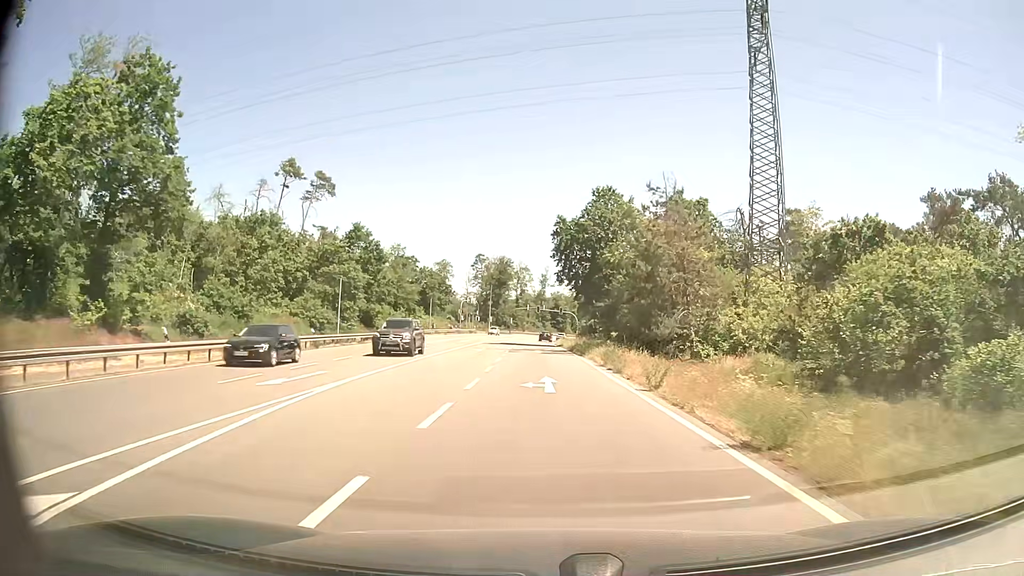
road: primary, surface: asphalt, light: Day
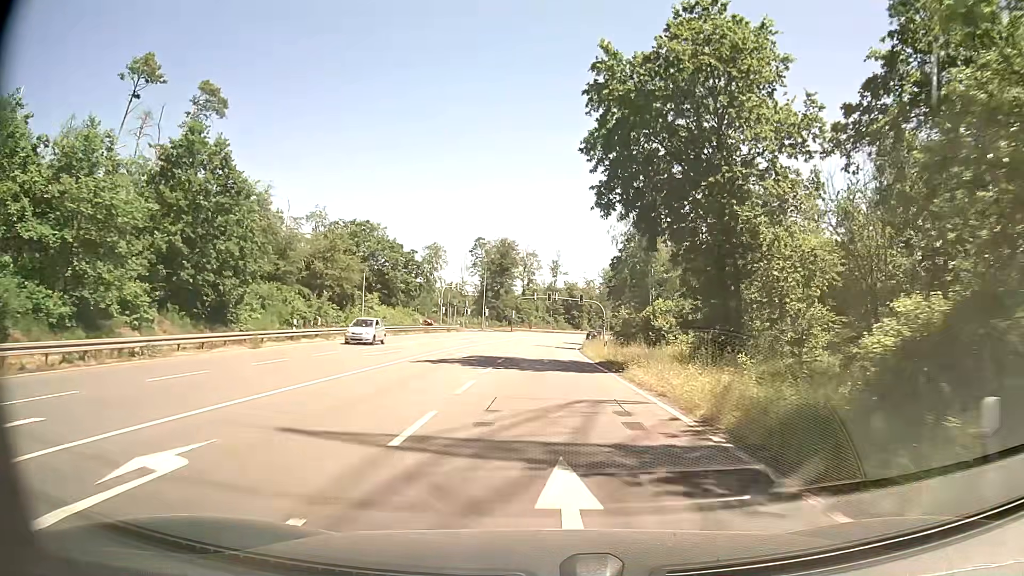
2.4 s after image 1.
(-0.5, +37.5) m; -1°
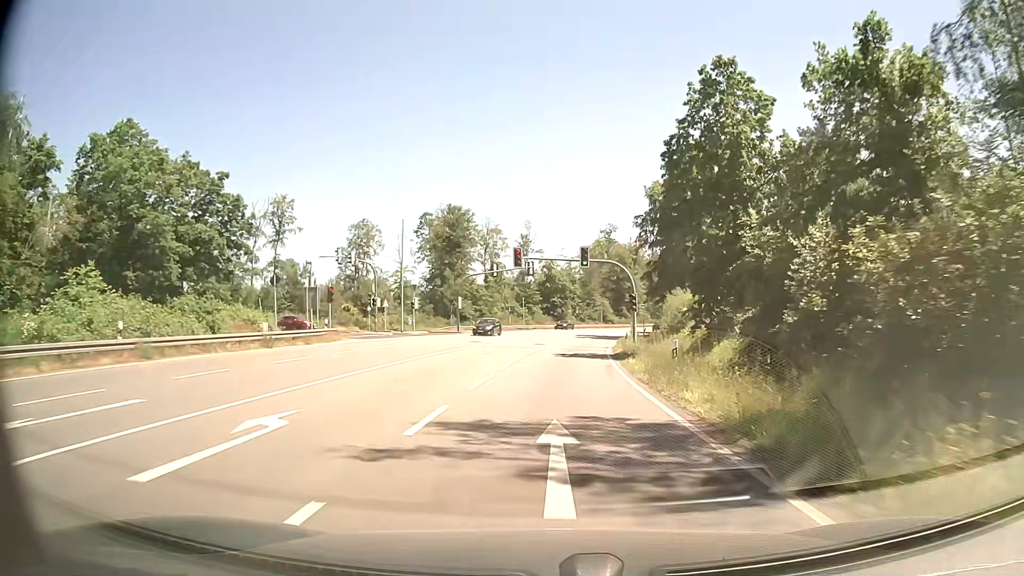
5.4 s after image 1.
(+0.5, +47.2) m; +3°
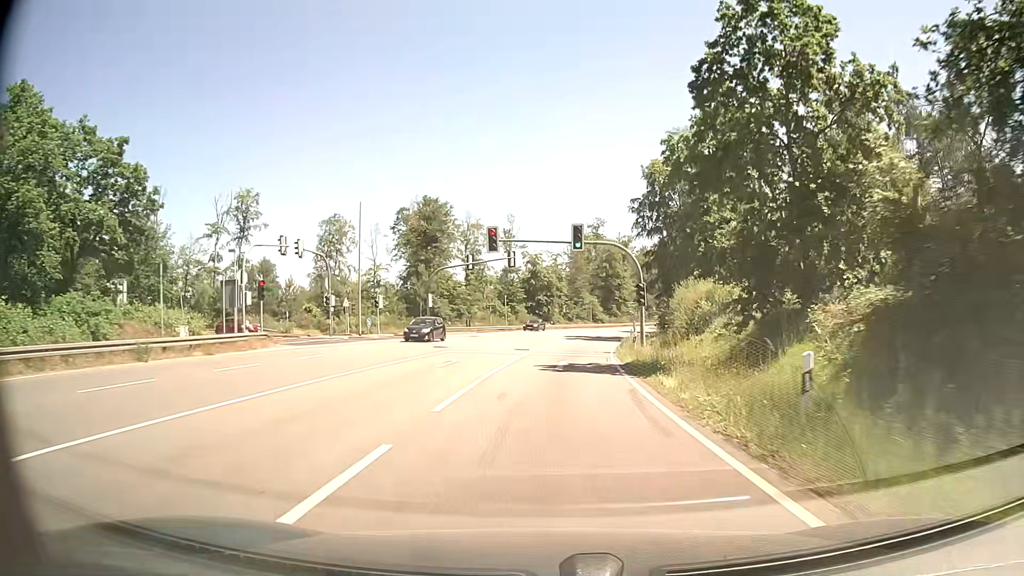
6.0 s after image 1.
(+0.1, +9.5) m; +1°
(0, +10) (0, +20) (+1, +30) (+2, +40) (+3, +50) (+5, +60) (+7, +70) (+9, +79) (+12, +89) (+15, +99) m
